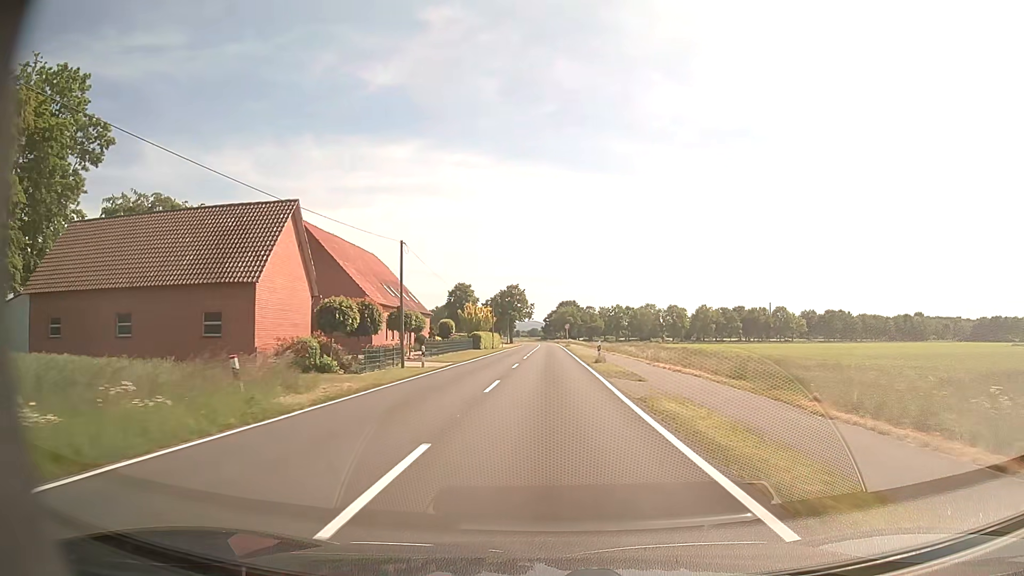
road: tertiary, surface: asphalt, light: Day
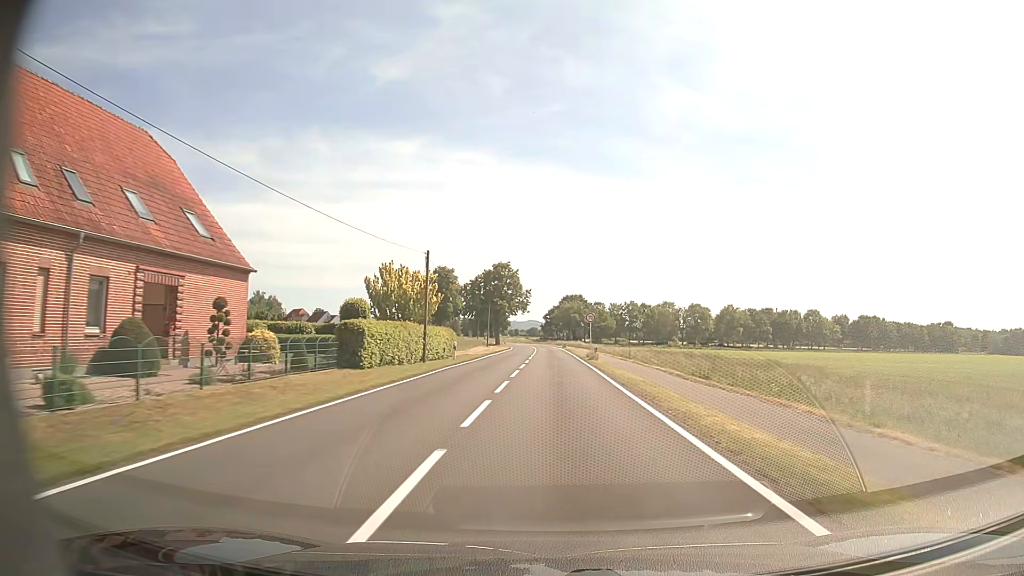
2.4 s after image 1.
(0.0, +43.3) m; 0°
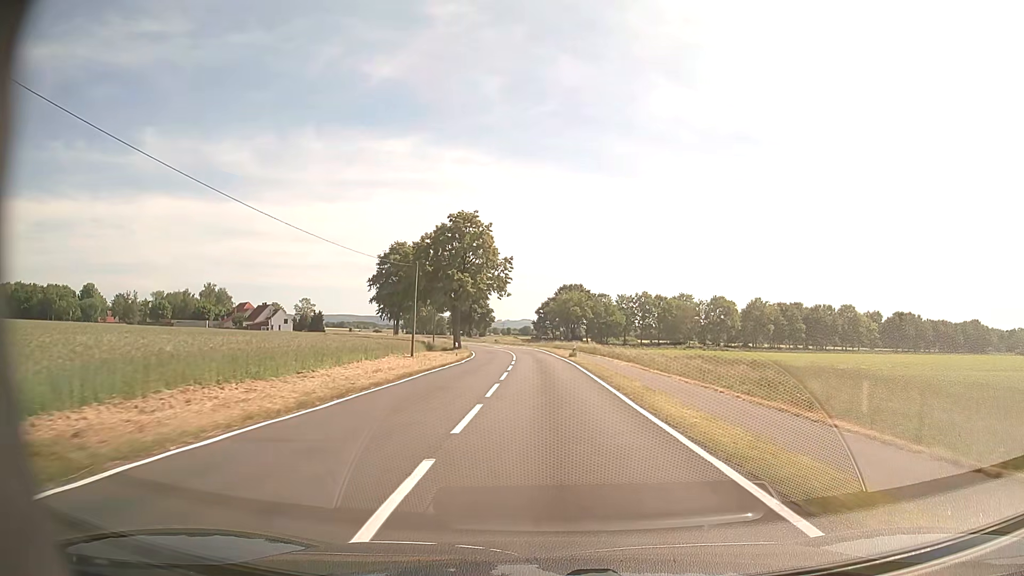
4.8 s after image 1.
(+0.3, +43.2) m; +1°
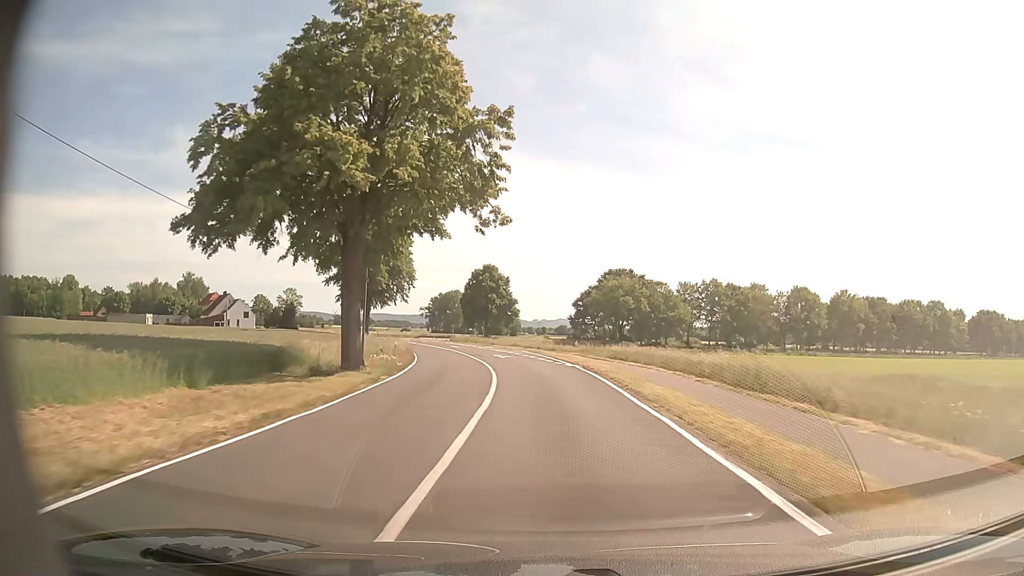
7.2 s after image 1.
(-0.9, +43.1) m; -3°
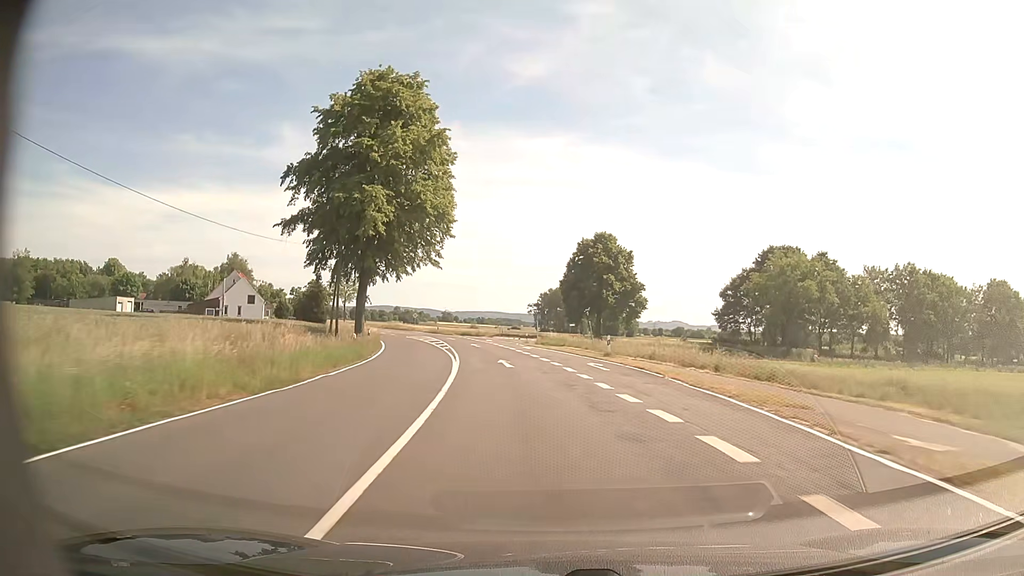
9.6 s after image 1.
(-3.2, +42.9) m; -10°
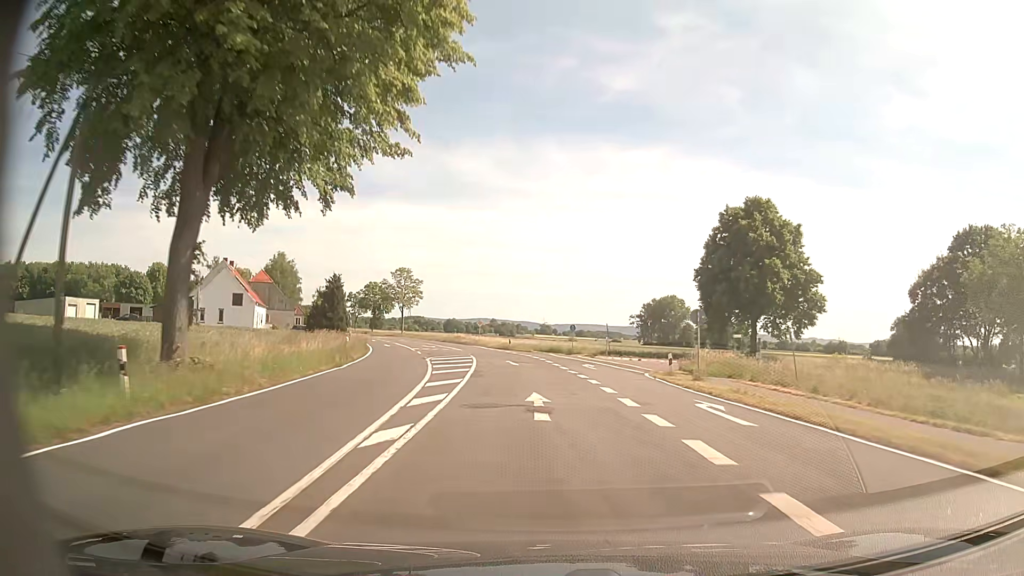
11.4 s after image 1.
(-2.5, +32.1) m; -9°
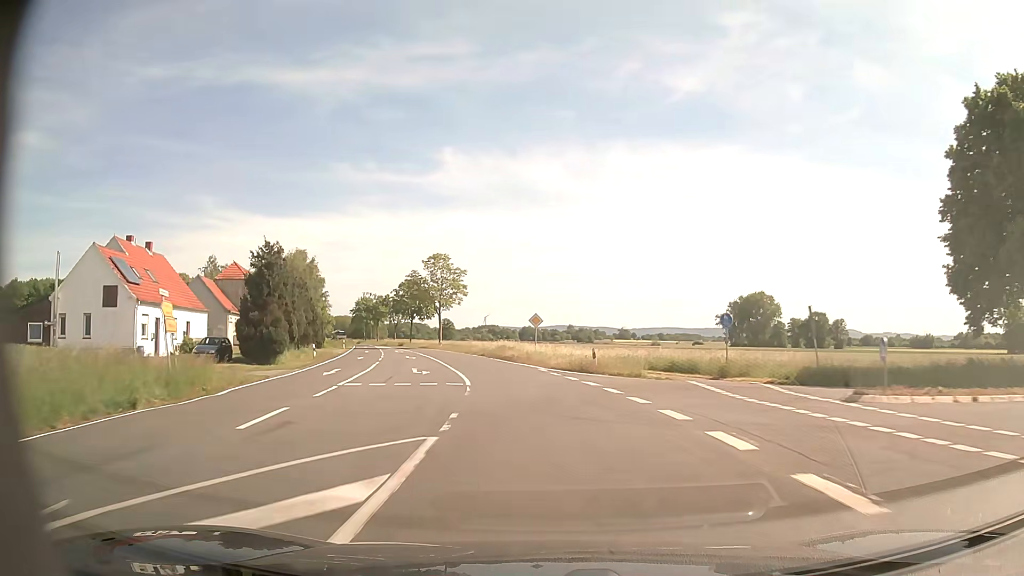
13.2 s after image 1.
(-1.5, +32.1) m; -6°
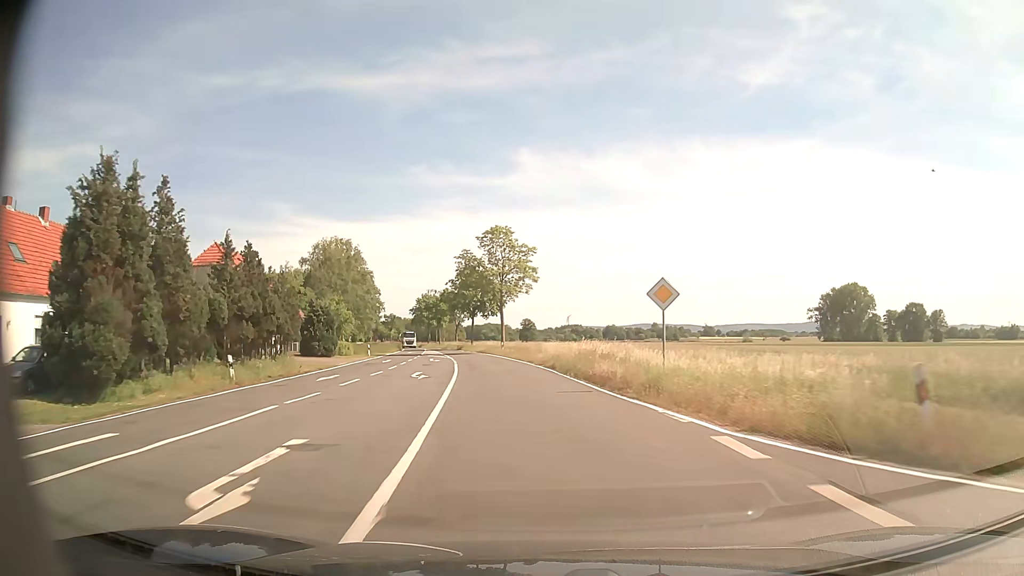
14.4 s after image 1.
(-1.3, +21.4) m; -7°
(0, +10) (-1, +20) (-2, +30) (-4, +40) (-5, +50) (-7, +60) (-9, +69) (-11, +79) (-13, +89) (-16, +99) m
